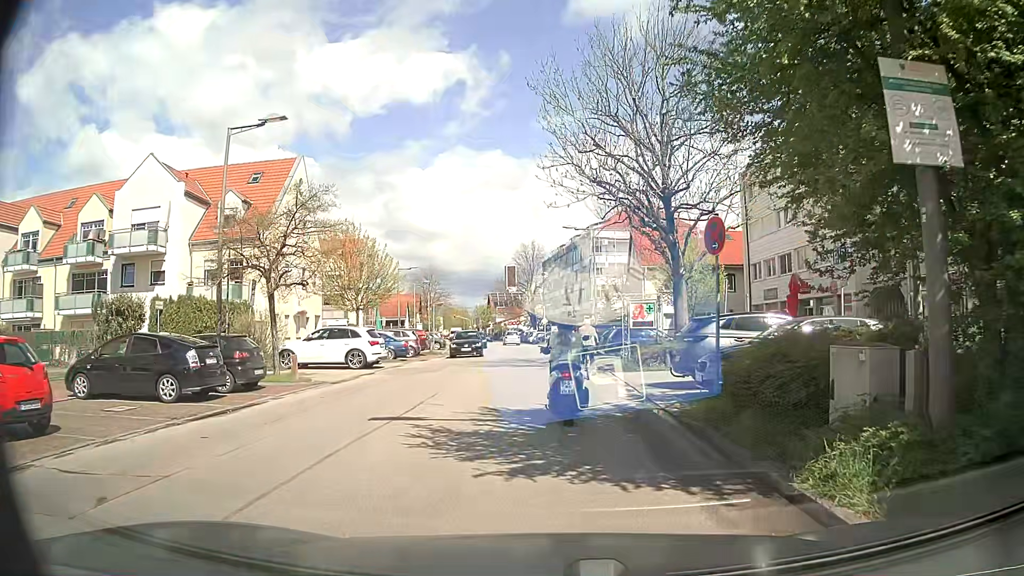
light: Day
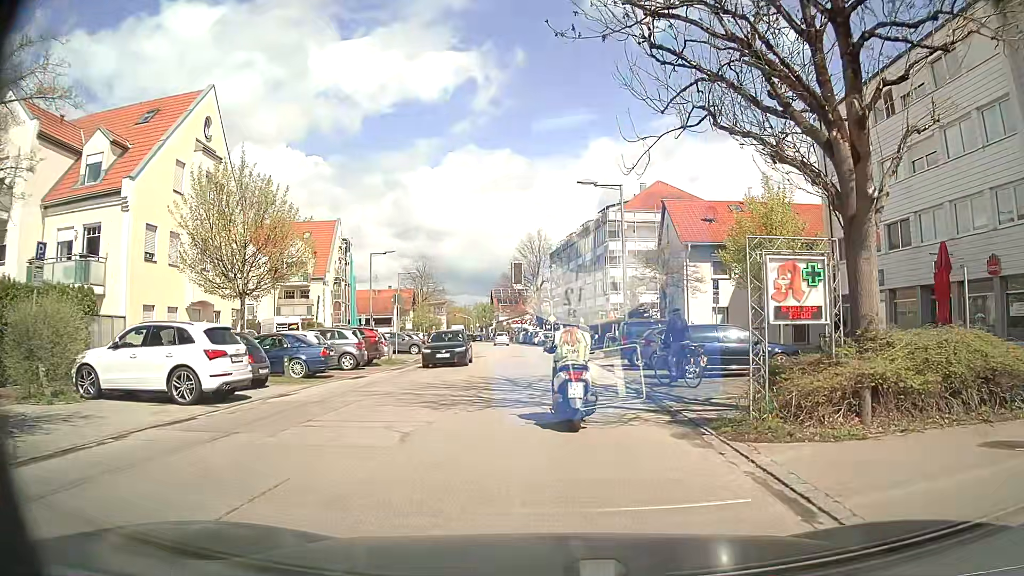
(+0.2, +13.0) m; 0°
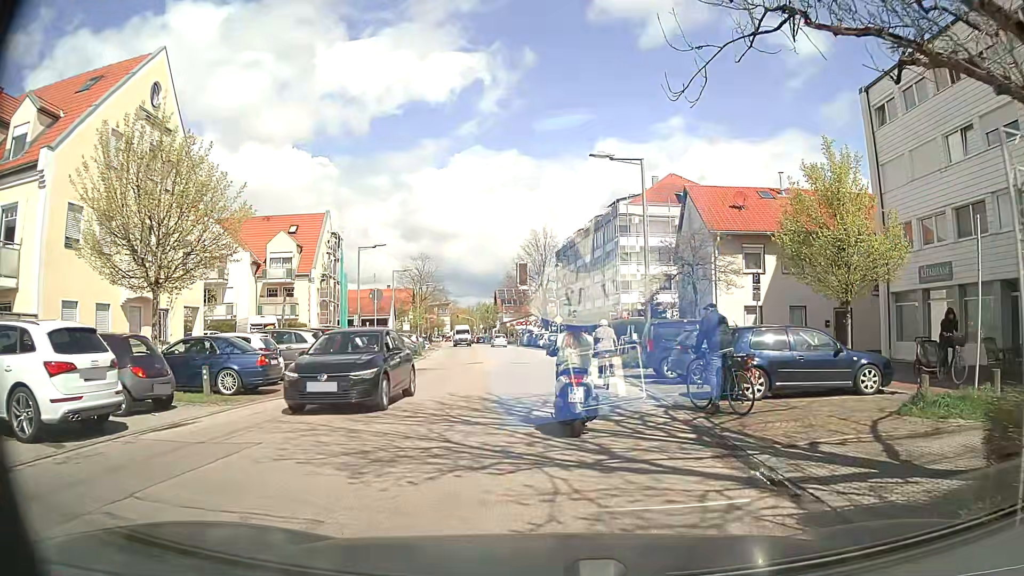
(0.0, +5.1) m; +1°
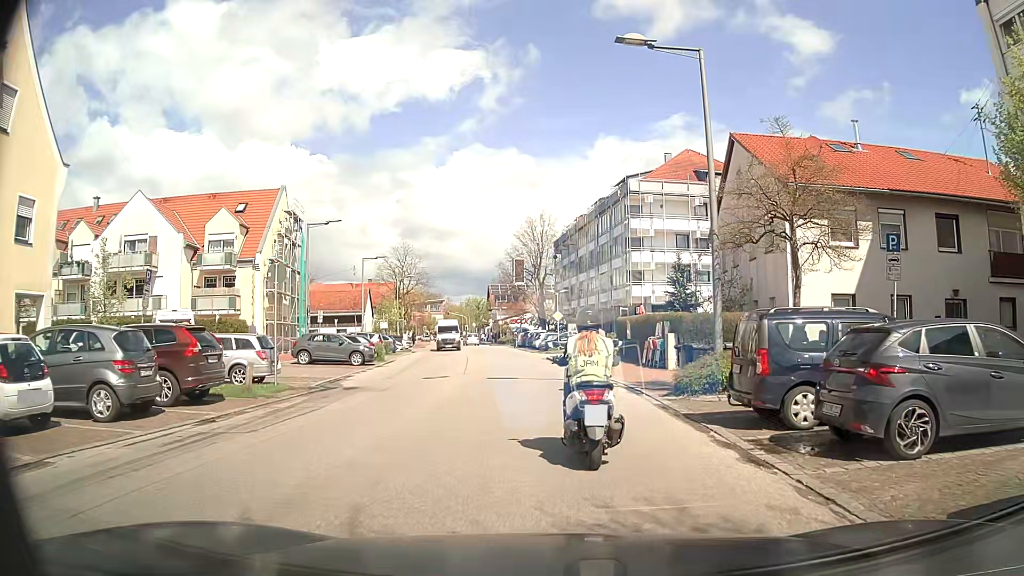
(-0.2, +10.3) m; +1°
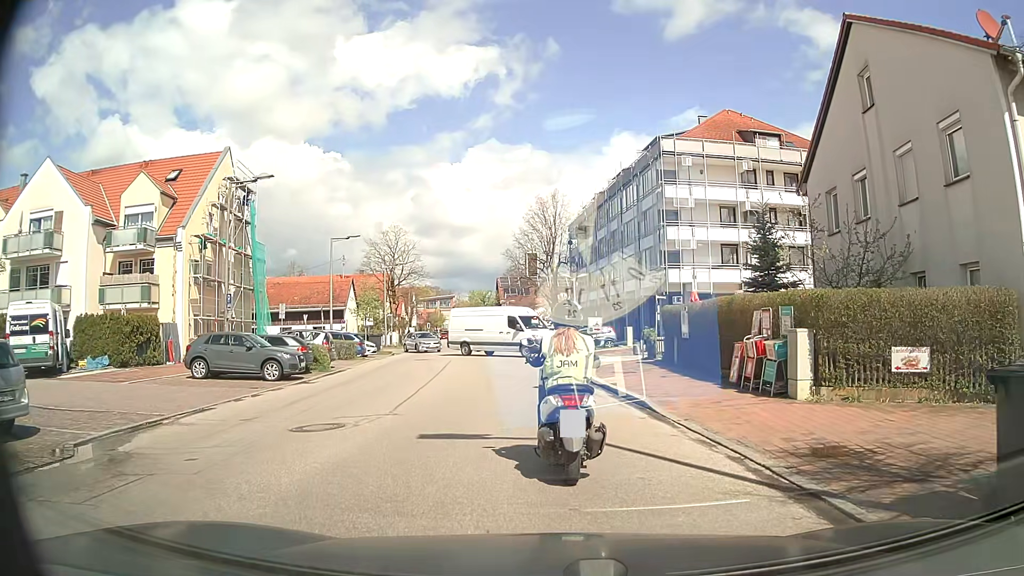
(-0.2, +11.3) m; -3°
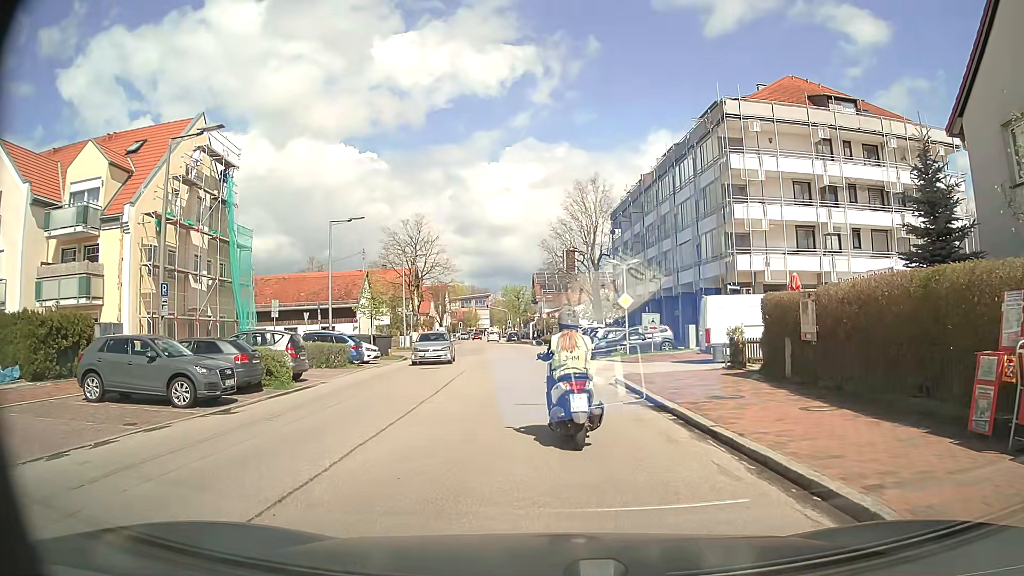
(-0.1, +7.8) m; -2°
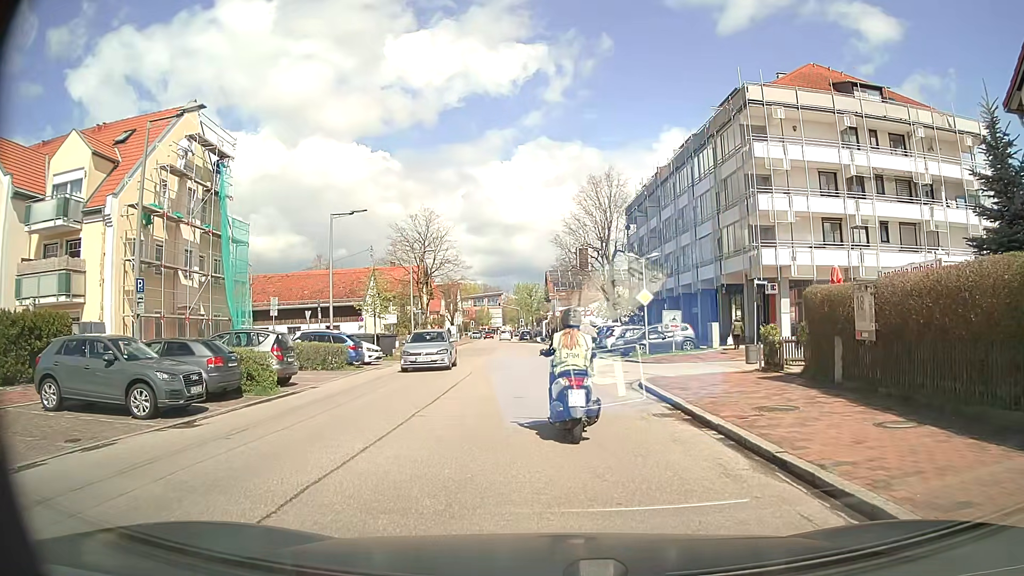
(-0.1, +2.2) m; -2°
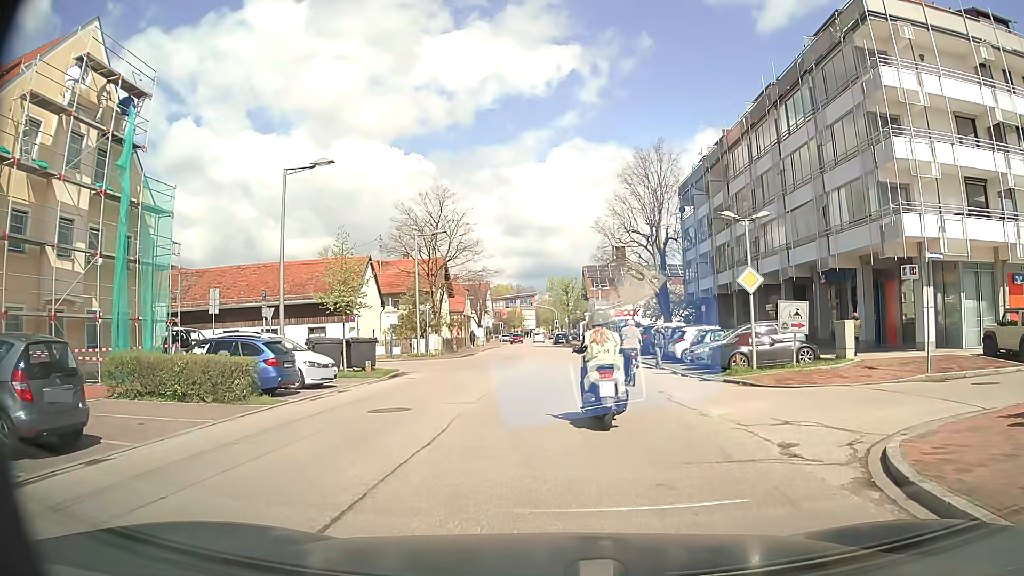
(-0.3, +11.4) m; -2°
(0, +10) (0, +20) (0, +30) (-6, +37) (-16, +38) (-26, +36) (-36, +35) (-46, +33) (-56, +32) (-66, +31) m
